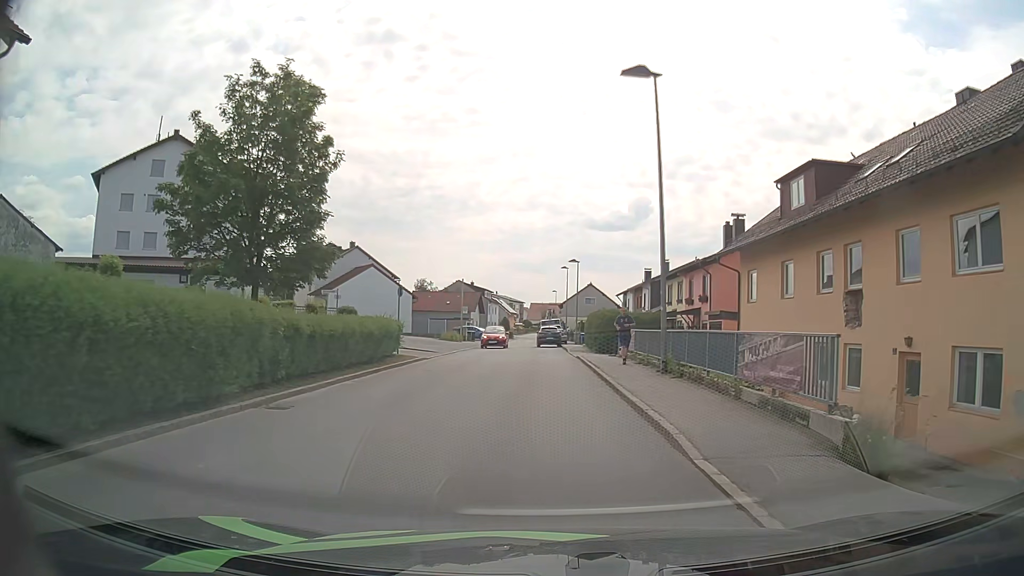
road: unclassified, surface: asphalt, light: Day
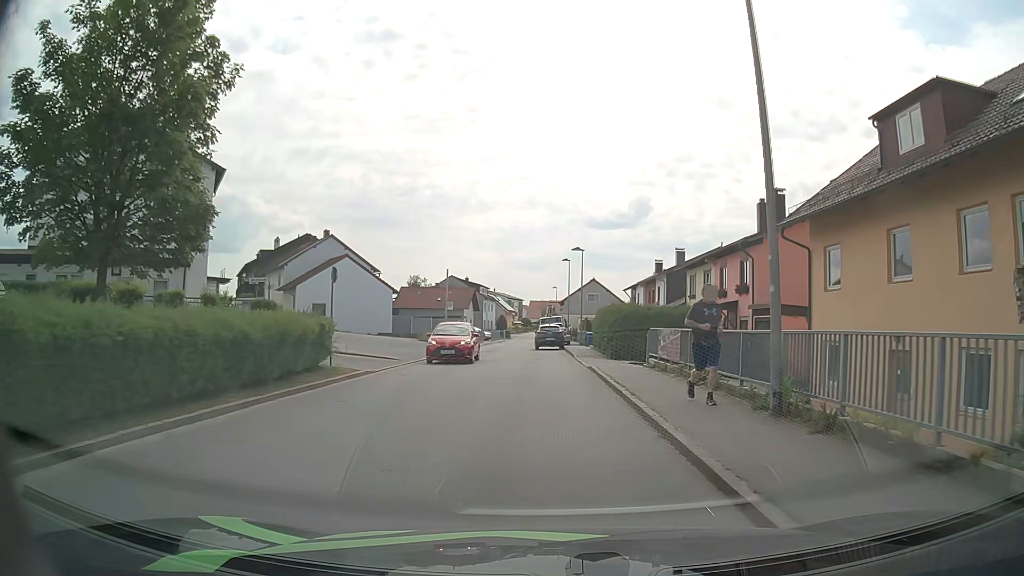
(0.0, +8.5) m; 0°
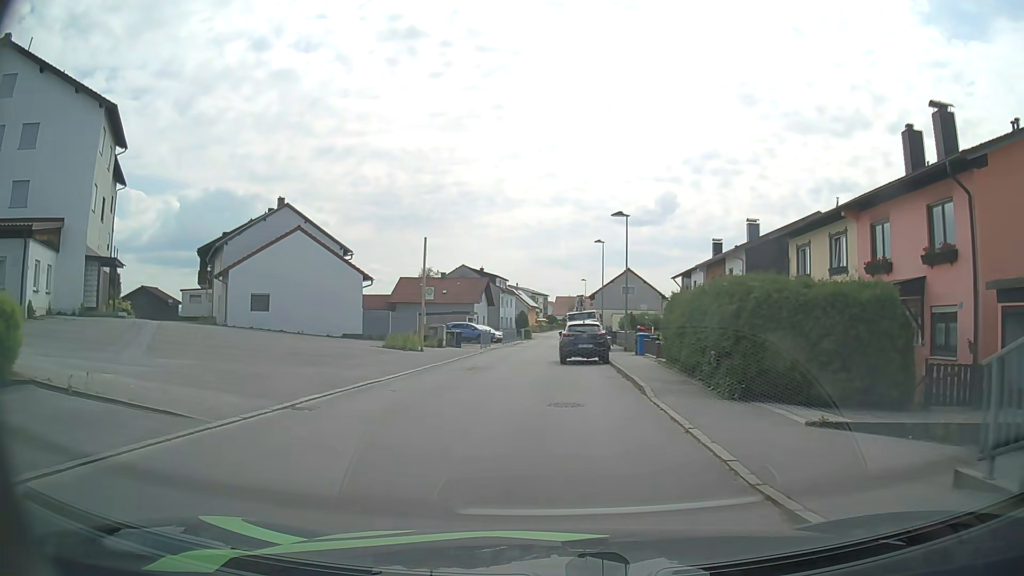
(-0.1, +16.4) m; -2°
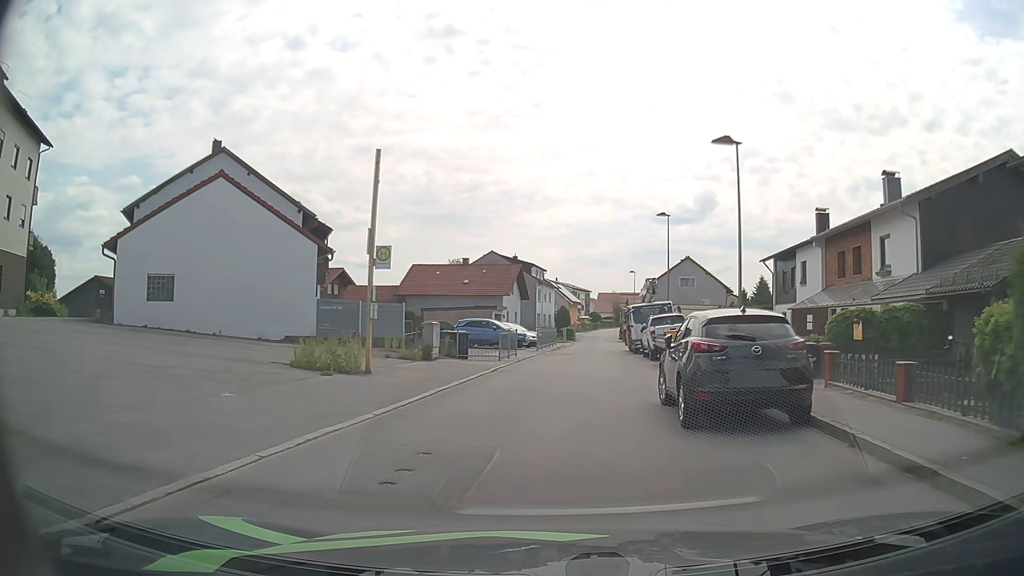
(-0.7, +15.5) m; -3°
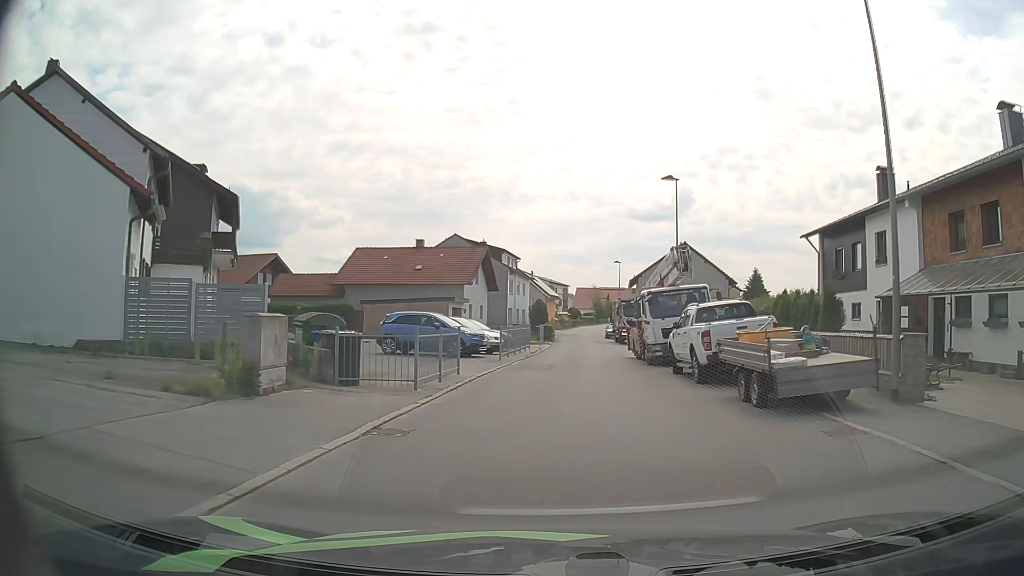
(+0.2, +12.3) m; +2°
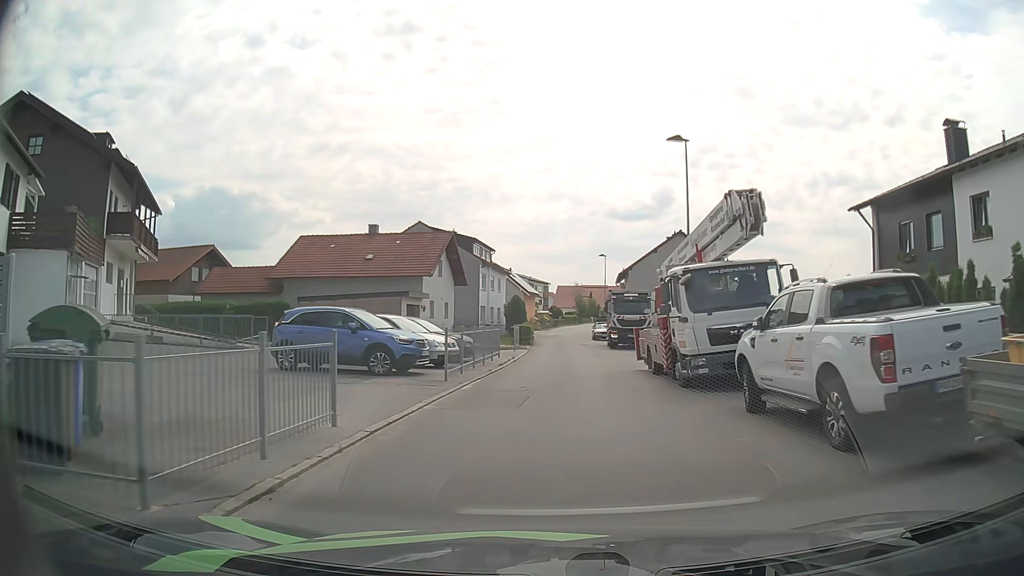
(+0.1, +8.6) m; +2°
(0, +10) (0, +20) (+1, +30) (+1, +40) (+2, +50) (+2, +60) (+3, +70) (+3, +80) (+4, +90) (+5, +100) m
